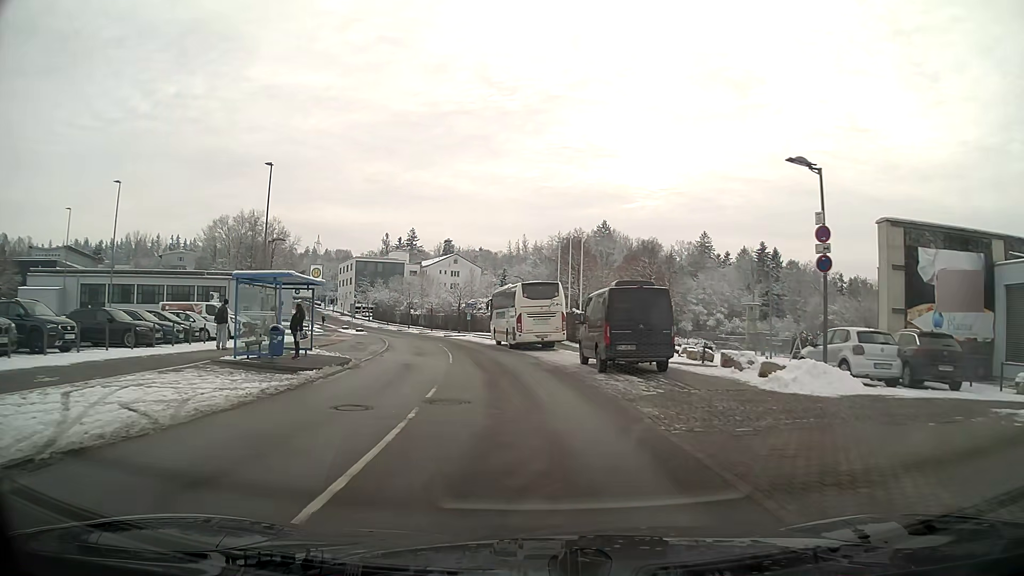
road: residential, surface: asphalt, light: Day
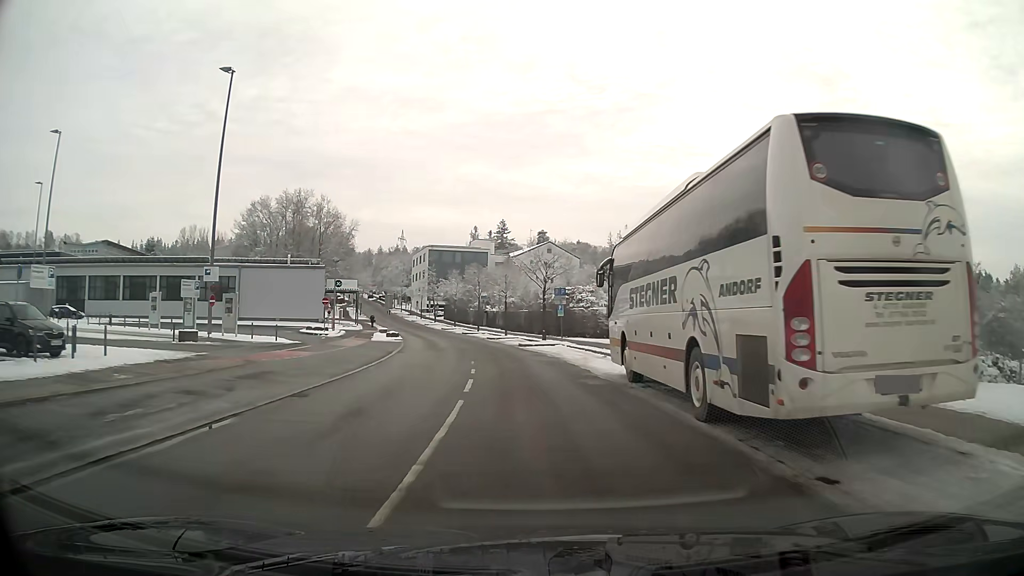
(-2.1, +27.4) m; -8°
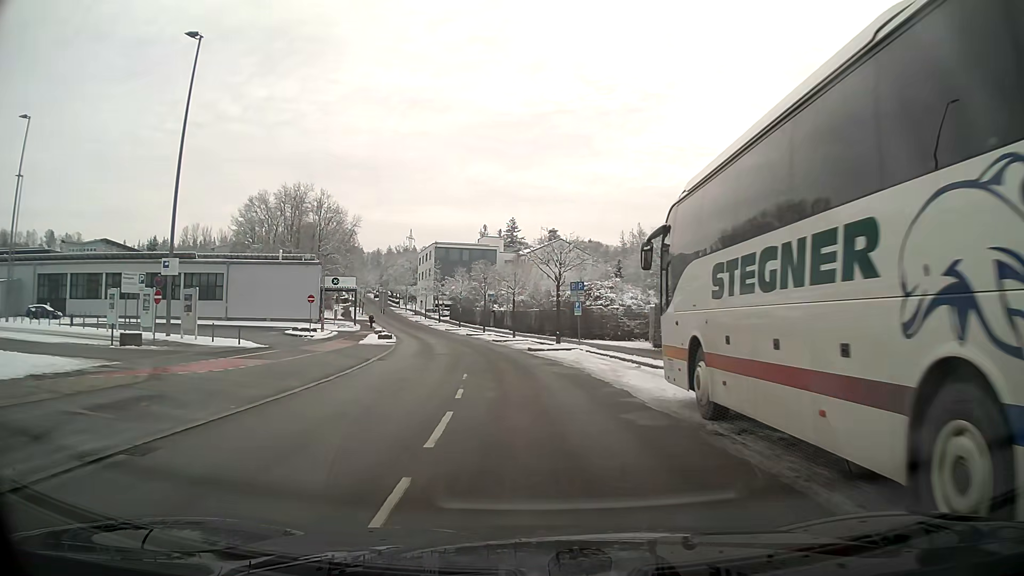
(-0.1, +6.0) m; -1°
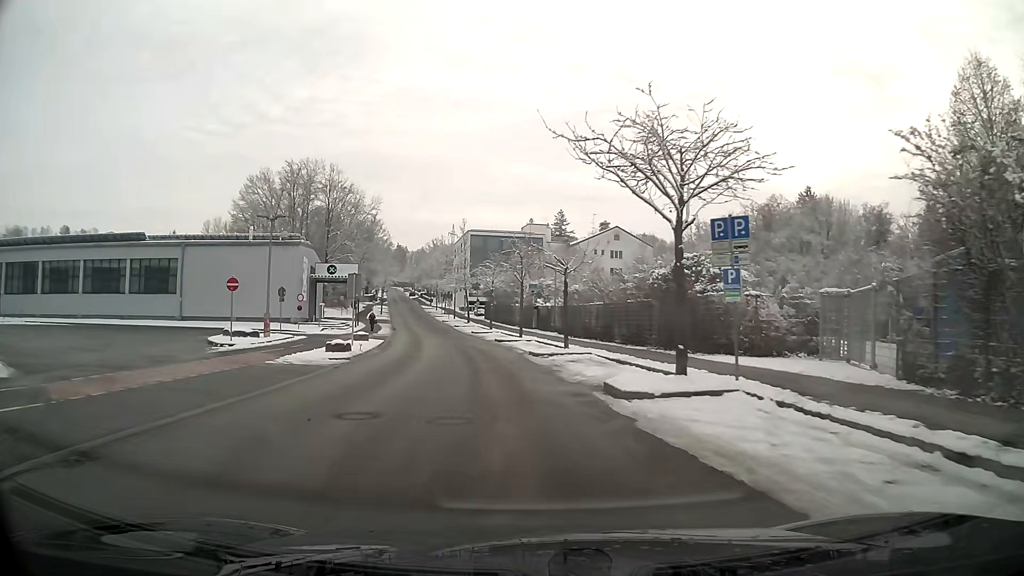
(-0.4, +19.4) m; -4°
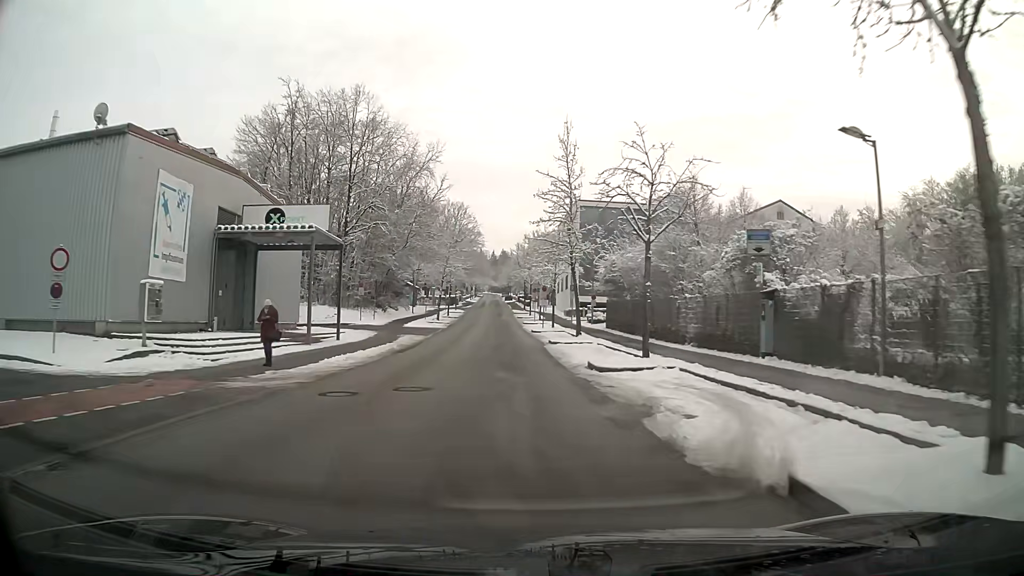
(-3.1, +36.2) m; -9°
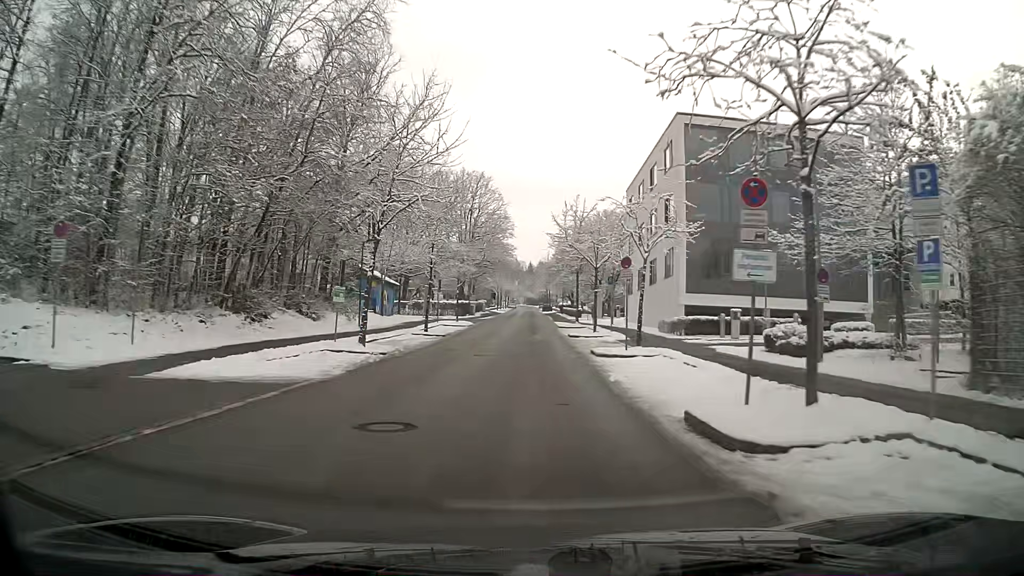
(-1.4, +38.5) m; -3°
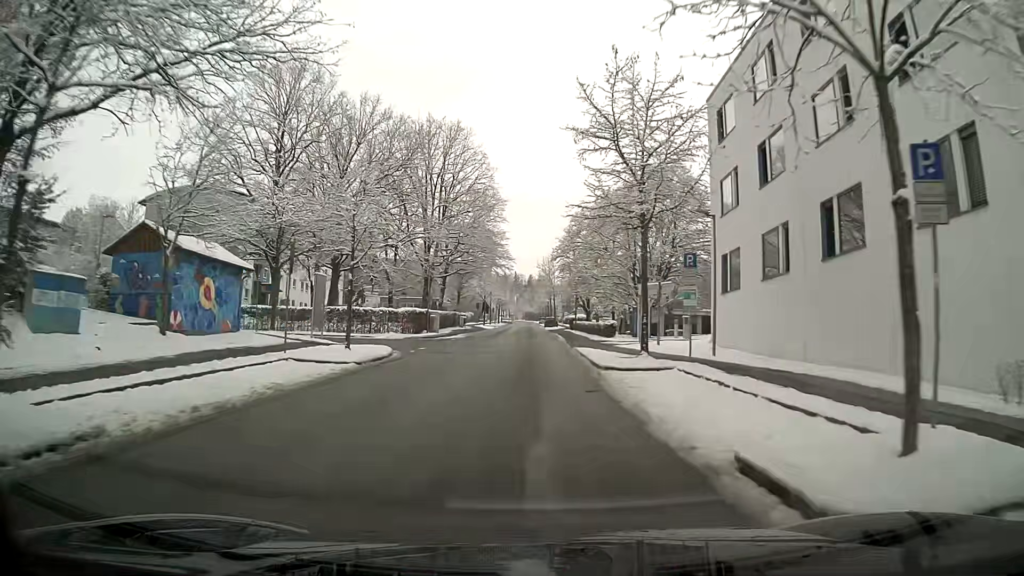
(0.0, +31.0) m; 0°
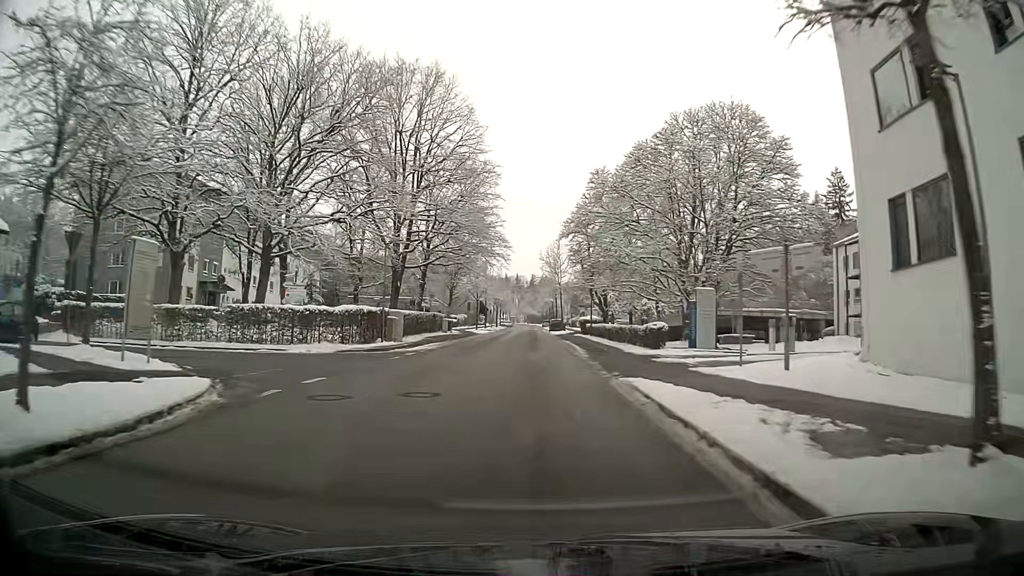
(0.0, +15.3) m; 0°
(0, +10) (0, +20) (0, +30) (0, +40) (-1, +50) (-1, +60) (-1, +70) (-1, +80) (-1, +90) (-1, +100) m
